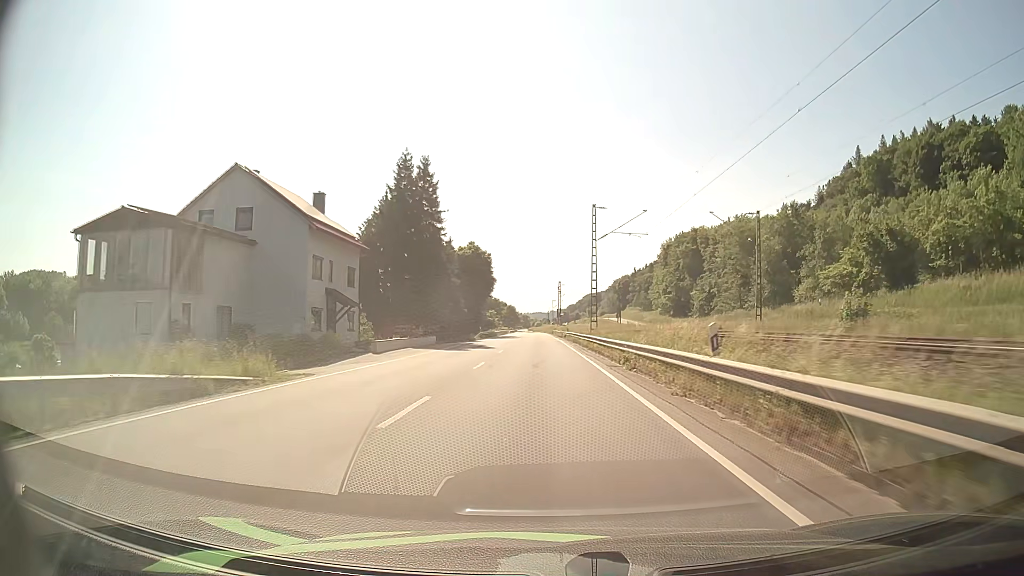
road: primary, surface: asphalt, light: Day
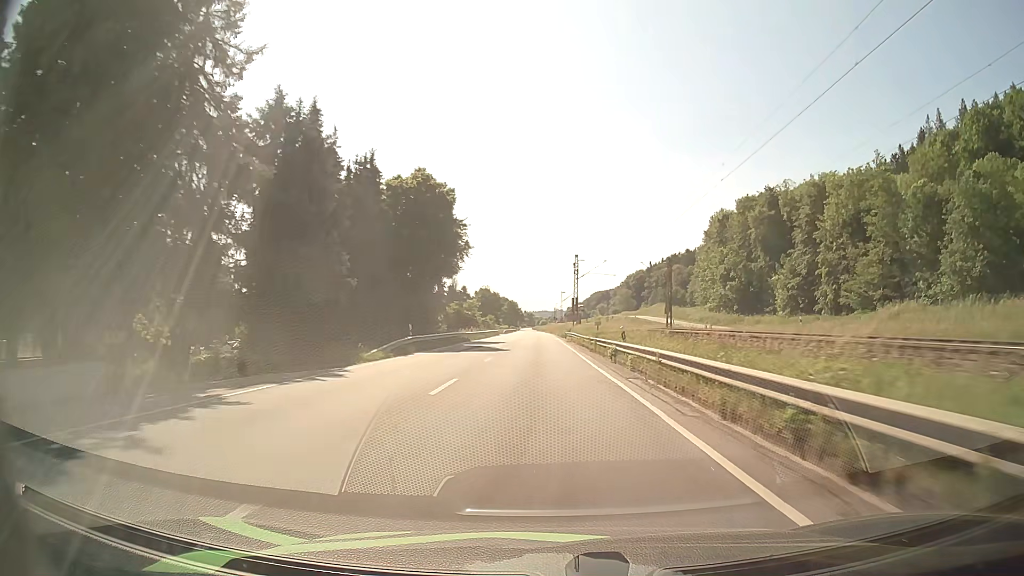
(-0.5, +45.1) m; -1°
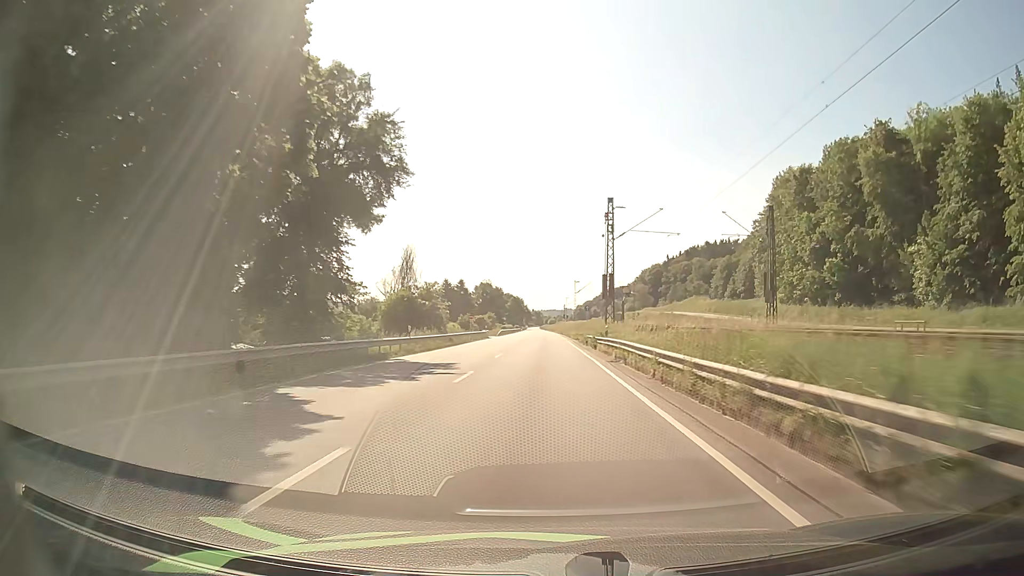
(-0.1, +34.3) m; -1°
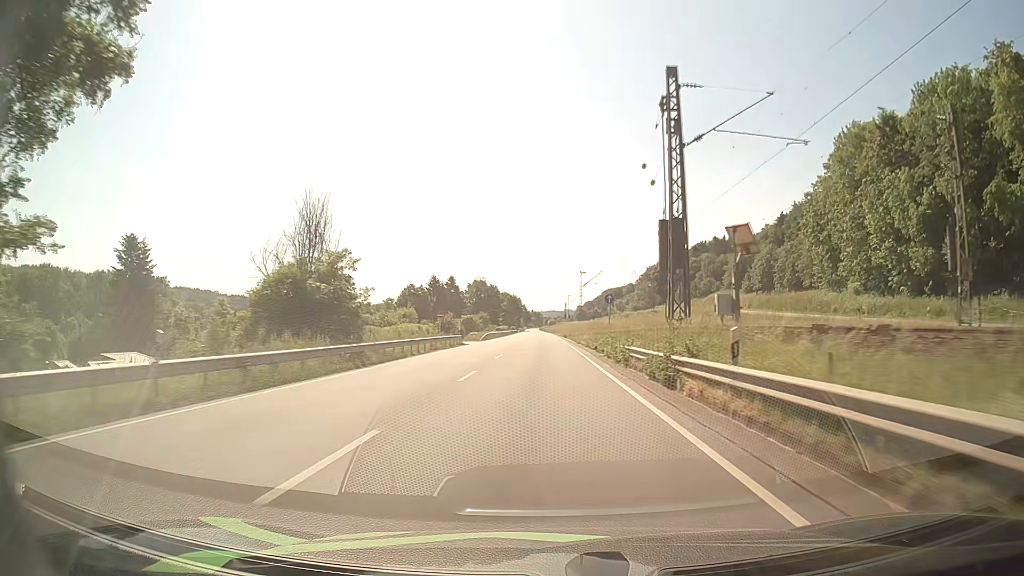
(+0.1, +23.1) m; 0°
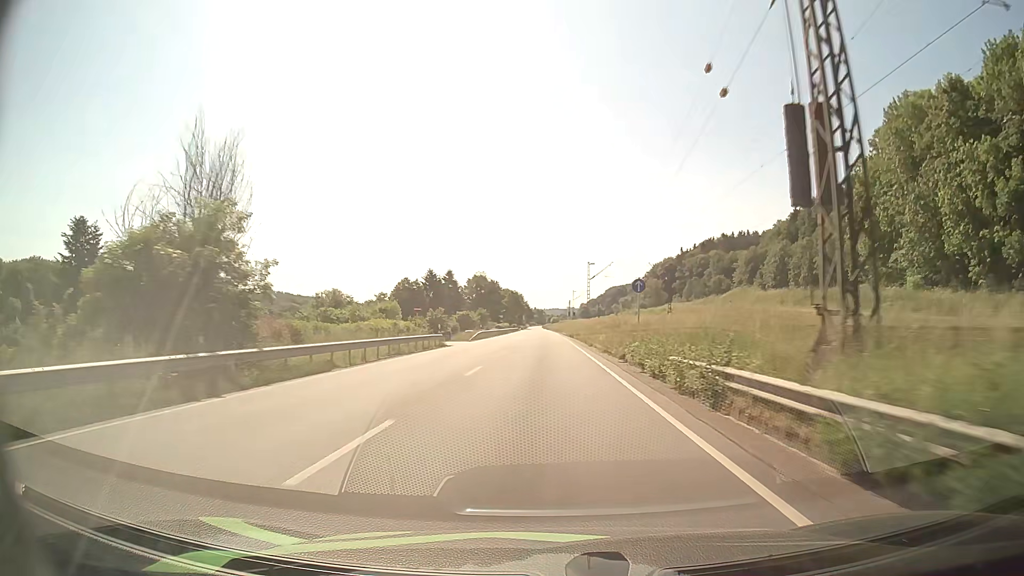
(0.0, +11.6) m; 0°
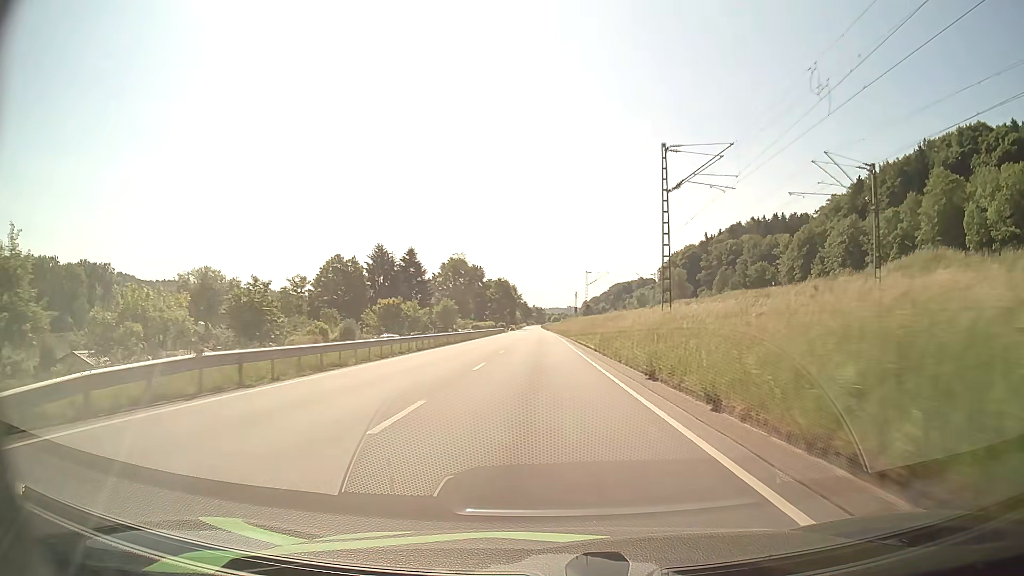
(+0.1, +58.8) m; 0°
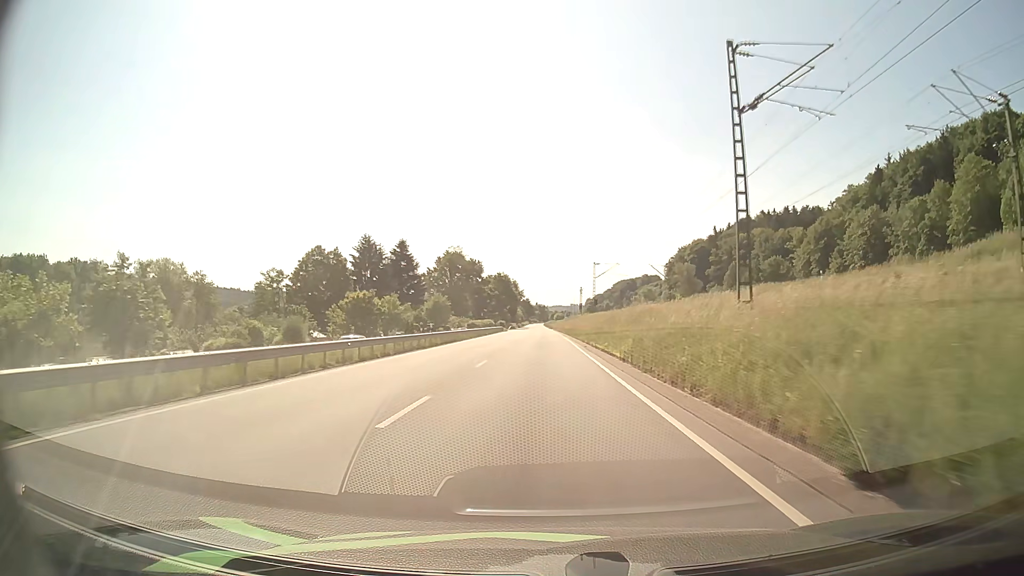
(0.0, +11.9) m; 0°
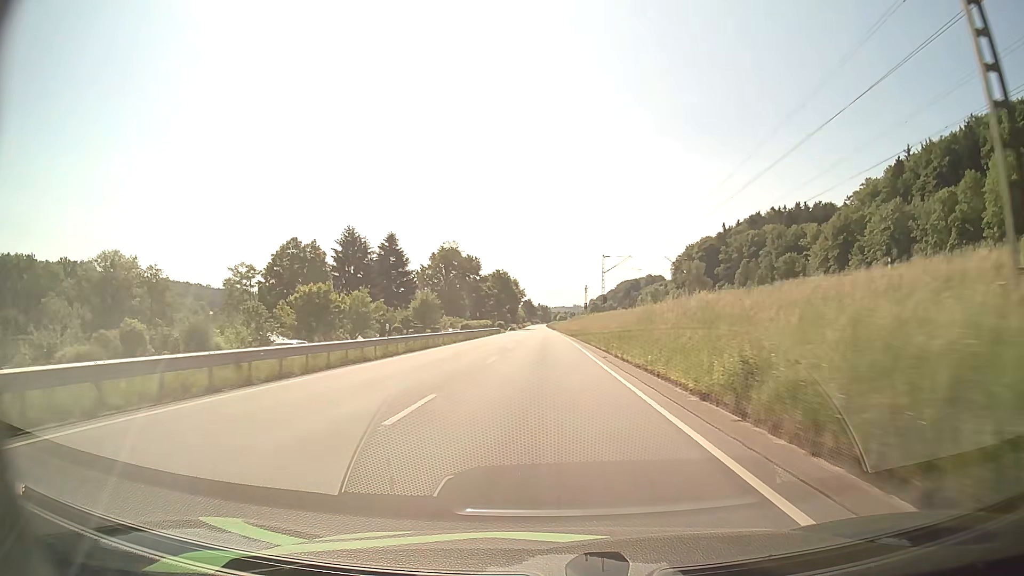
(0.0, +12.0) m; 0°
(0, +10) (0, +20) (0, +30) (0, +40) (0, +50) (0, +60) (0, +70) (0, +80) (0, +90) (0, +100) m
